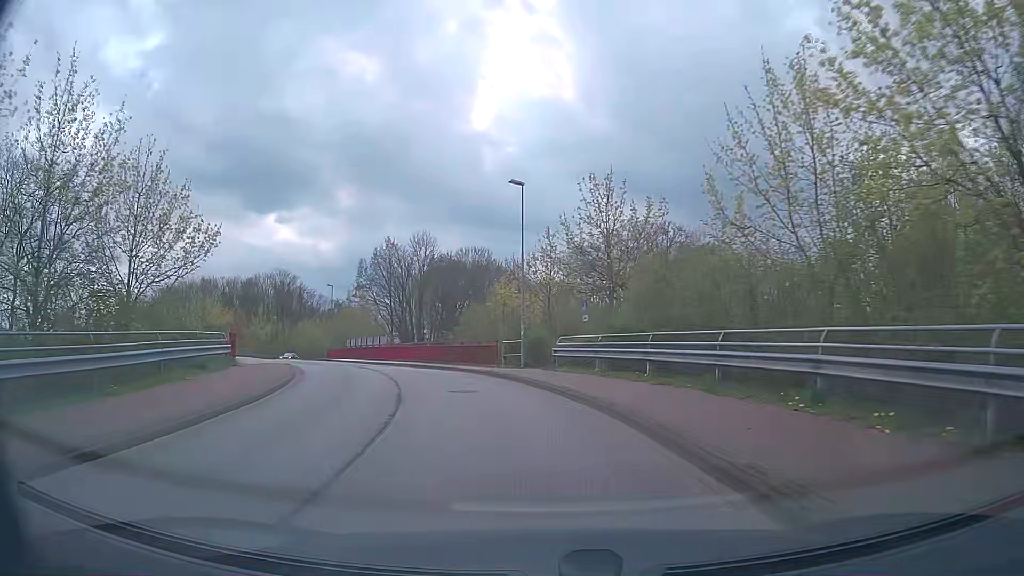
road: tertiary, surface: asphalt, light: Day
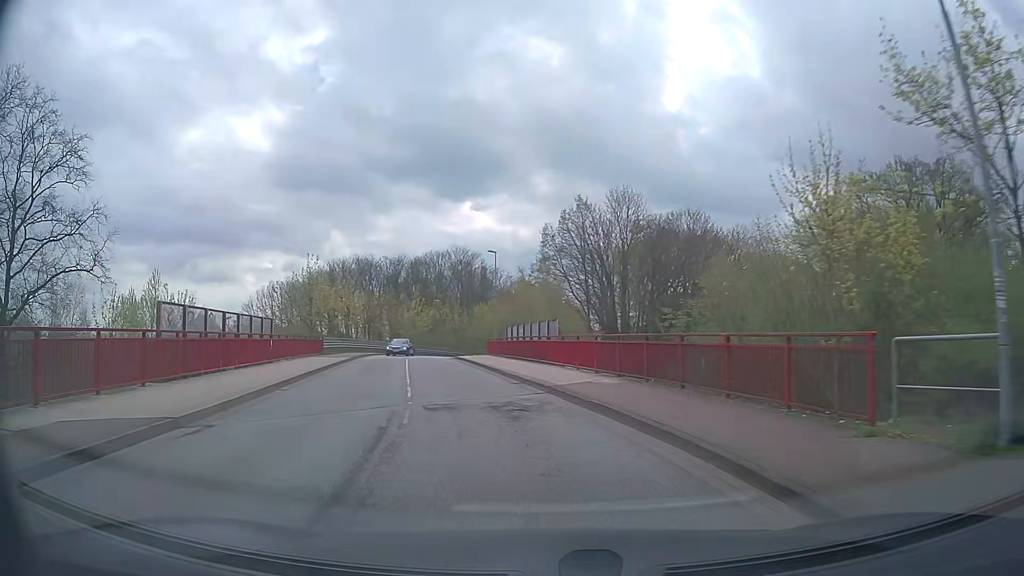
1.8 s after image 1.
(-3.1, +22.1) m; -17°
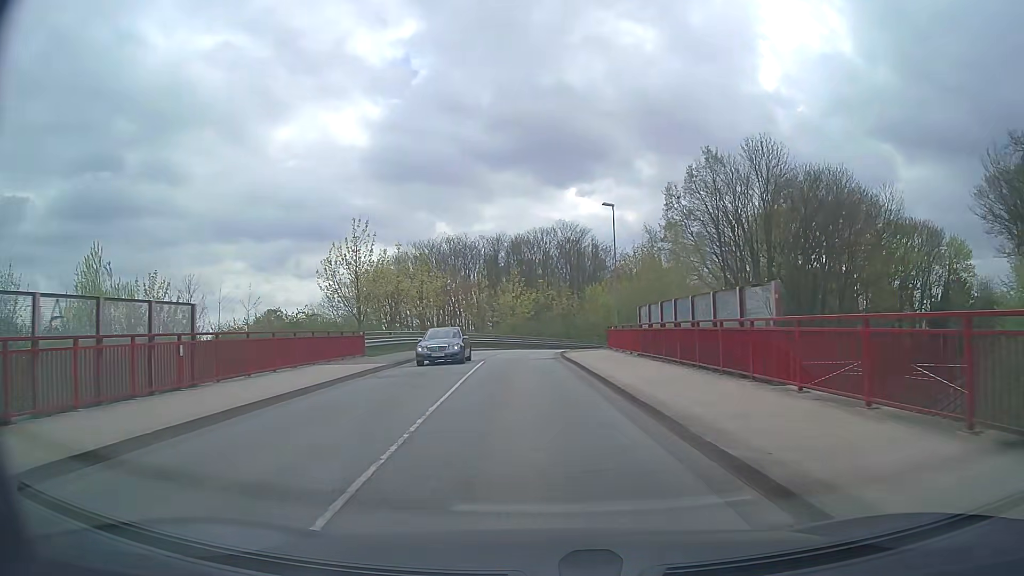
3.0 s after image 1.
(-1.3, +15.1) m; -9°
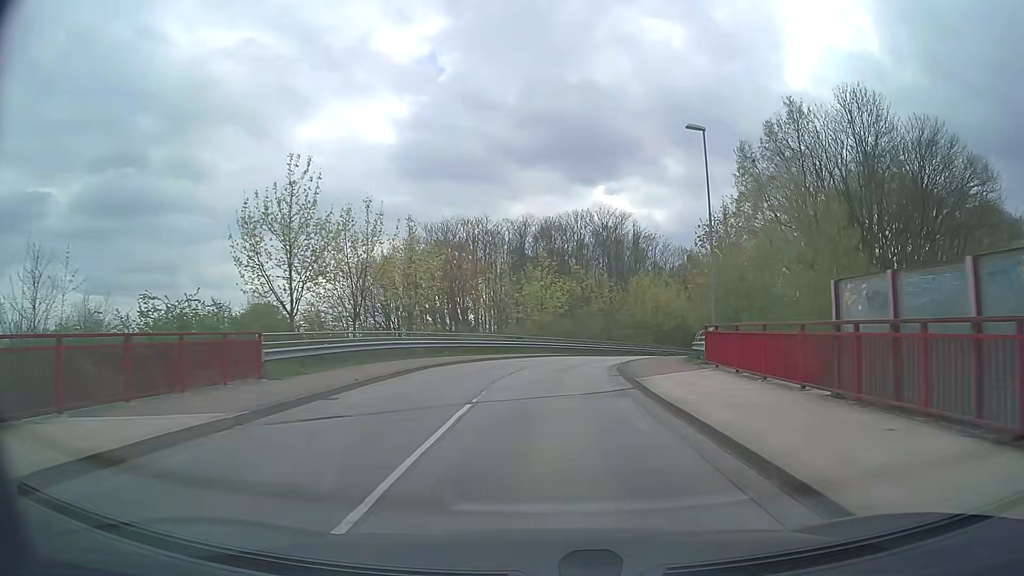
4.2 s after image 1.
(-0.5, +15.4) m; -3°
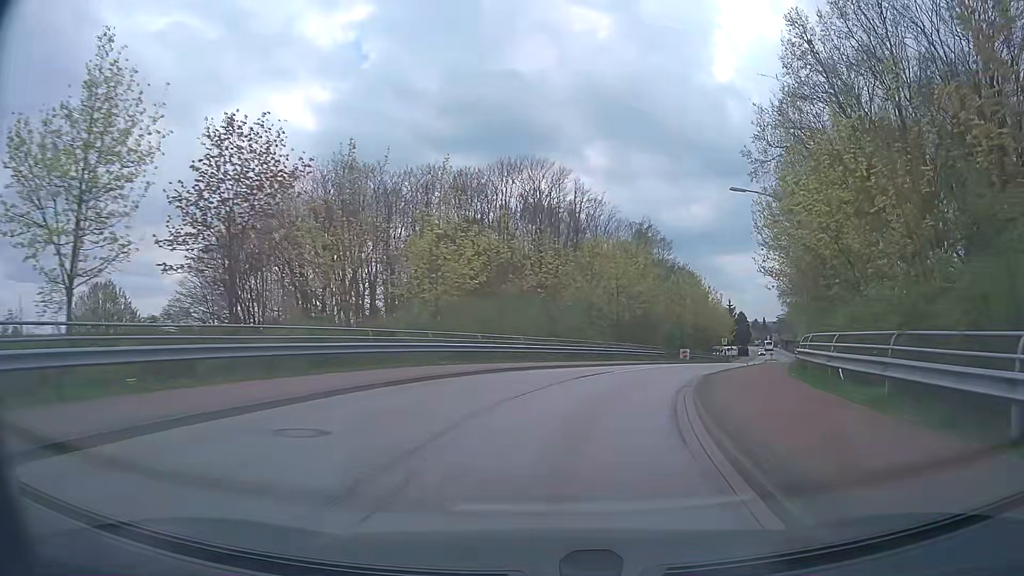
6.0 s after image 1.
(+0.9, +23.4) m; +7°
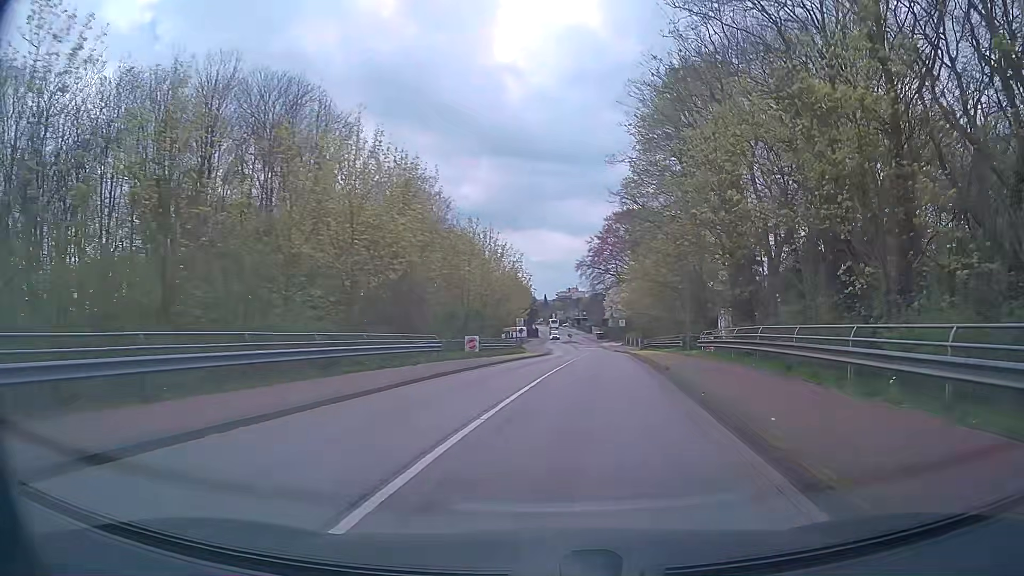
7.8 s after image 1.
(+3.7, +23.1) m; +19°
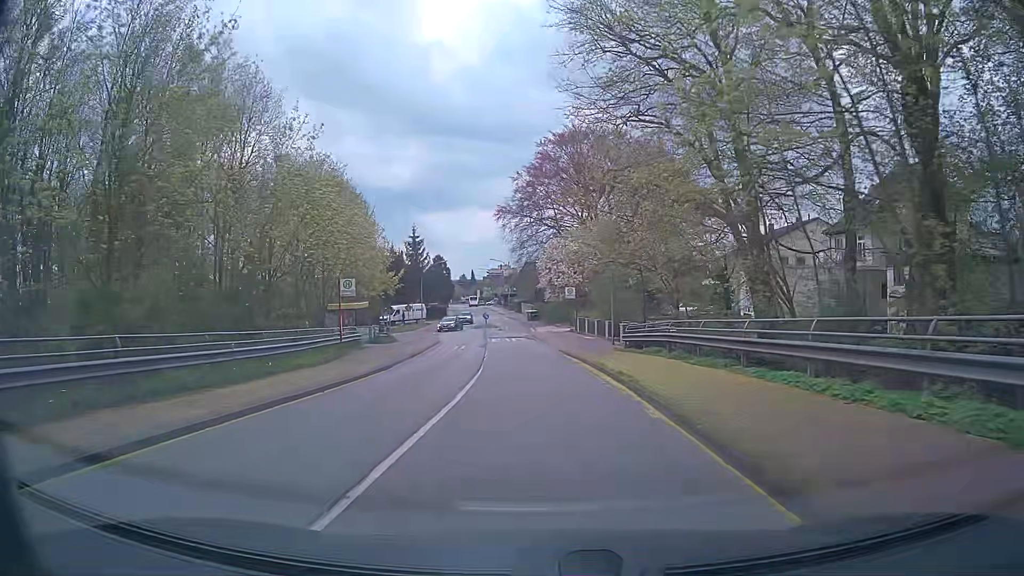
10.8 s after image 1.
(+3.6, +39.6) m; +6°
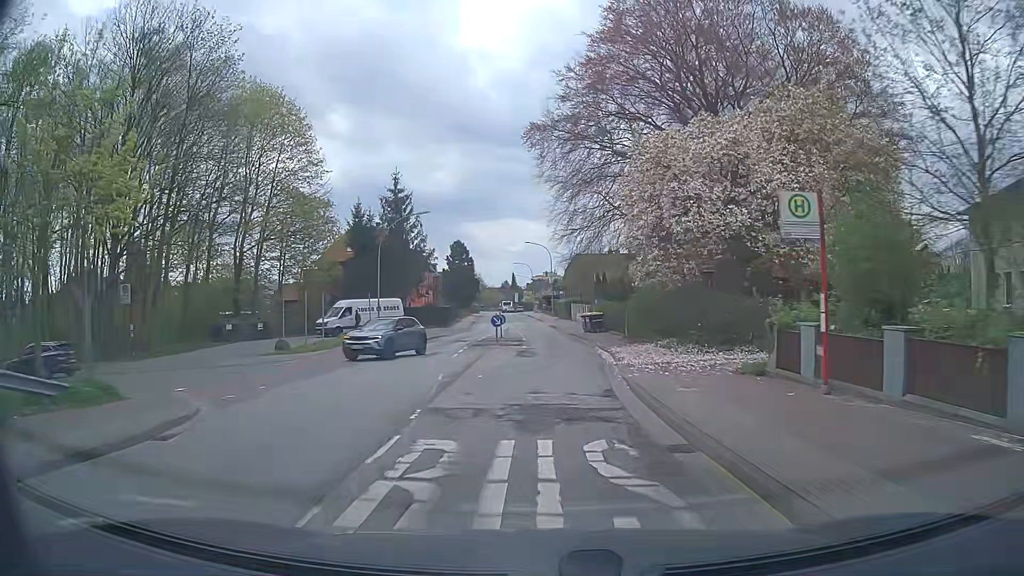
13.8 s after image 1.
(-1.5, +38.9) m; -5°
(0, +10) (+1, +20) (+1, +30) (+1, +40) (+1, +50) (0, +60) (0, +70) (-1, +80) (-1, +90) (-2, +100) m
